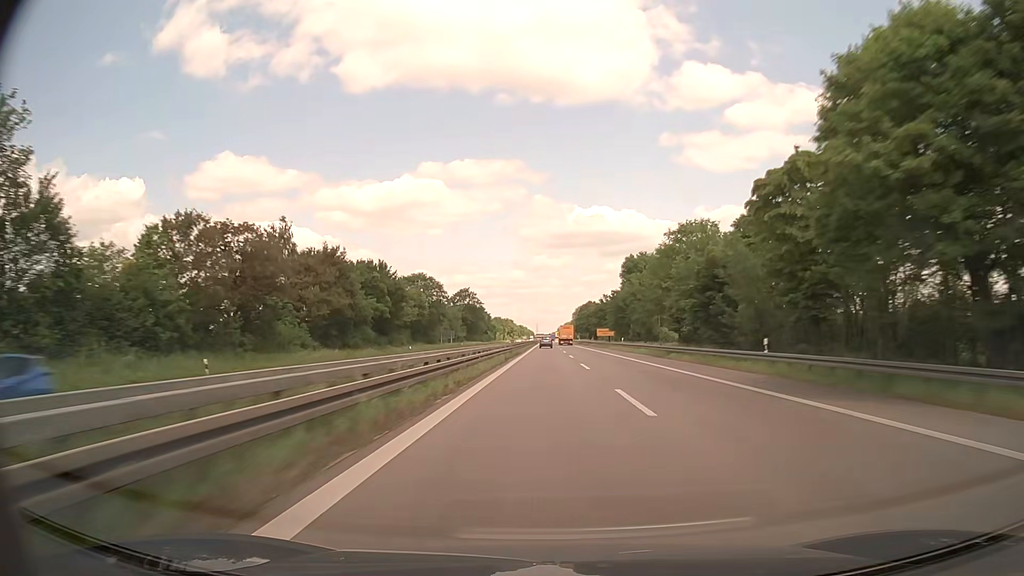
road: trunk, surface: asphalt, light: Day
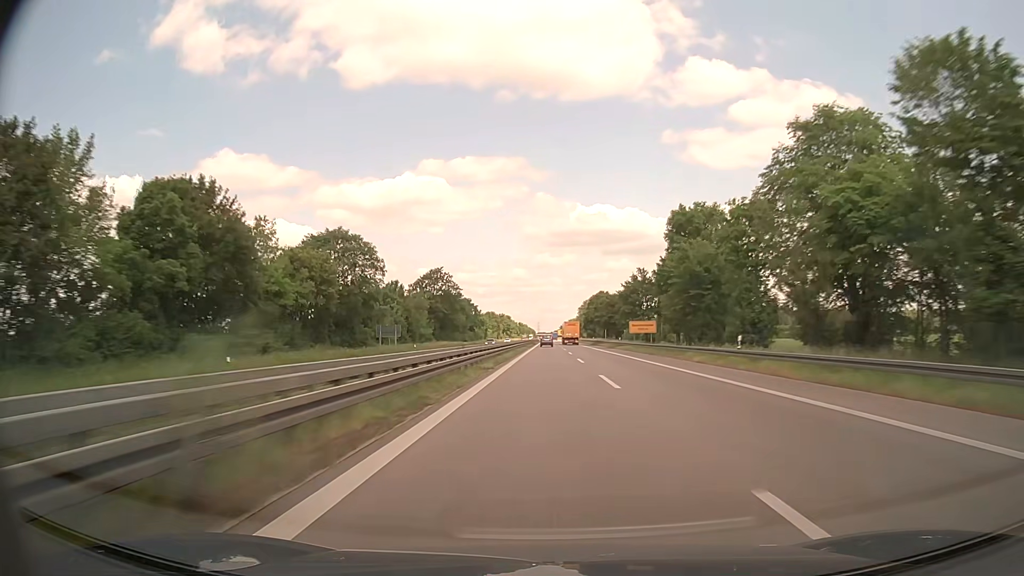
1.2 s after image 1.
(-0.1, +47.6) m; 0°
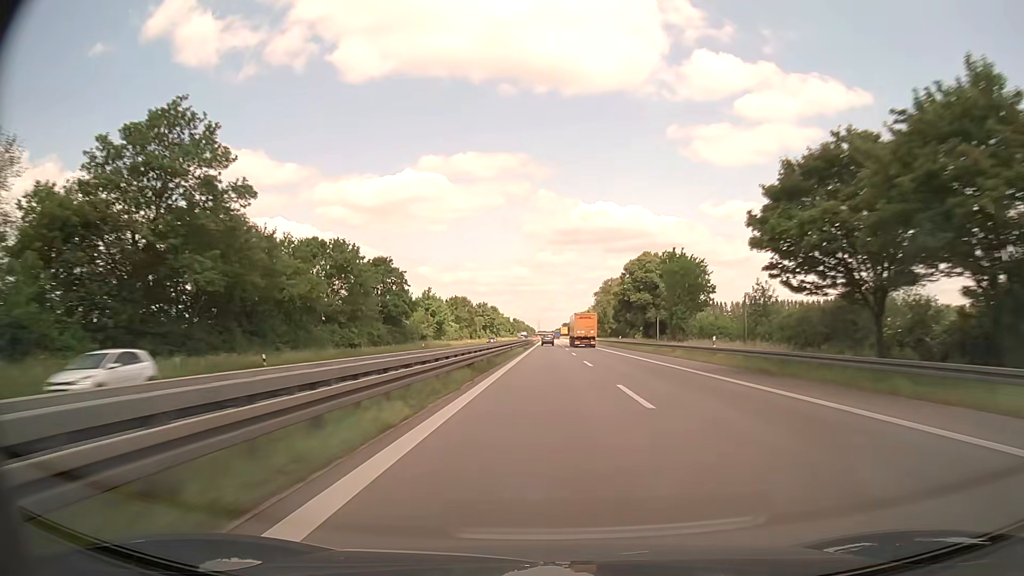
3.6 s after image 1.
(+0.1, +94.7) m; 0°
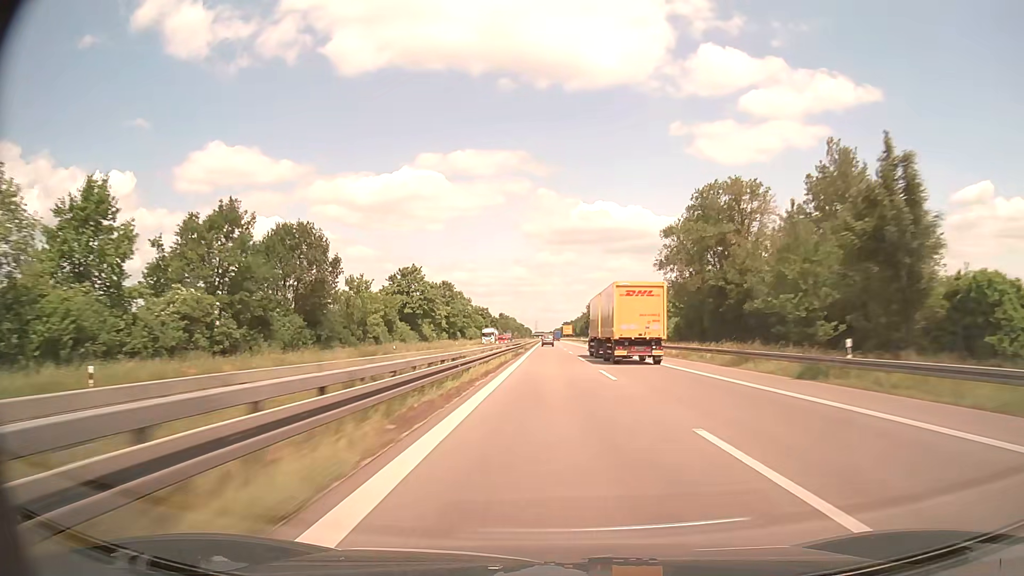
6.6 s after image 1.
(+0.1, +116.2) m; 0°
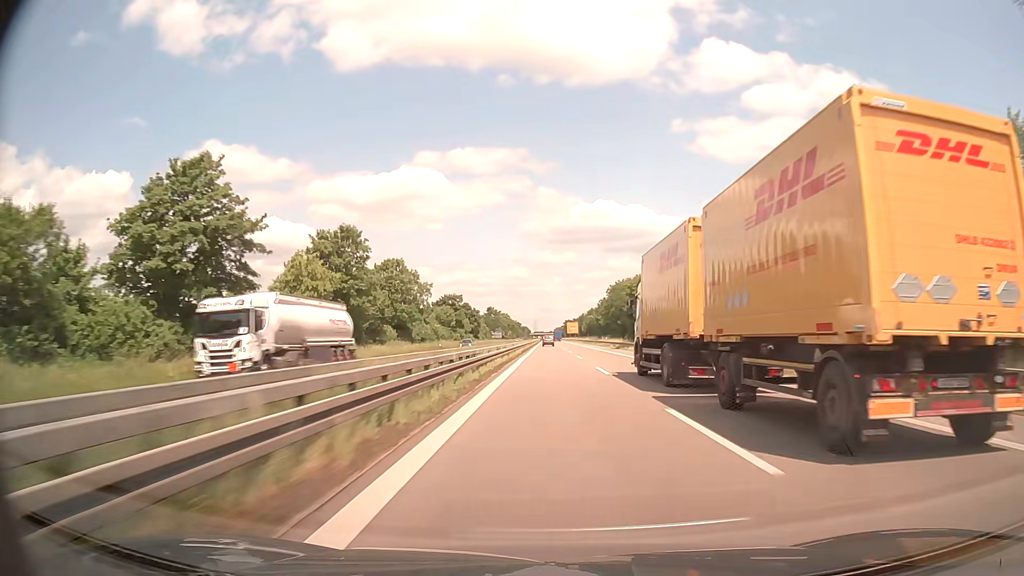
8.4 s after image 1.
(-0.1, +68.8) m; 0°
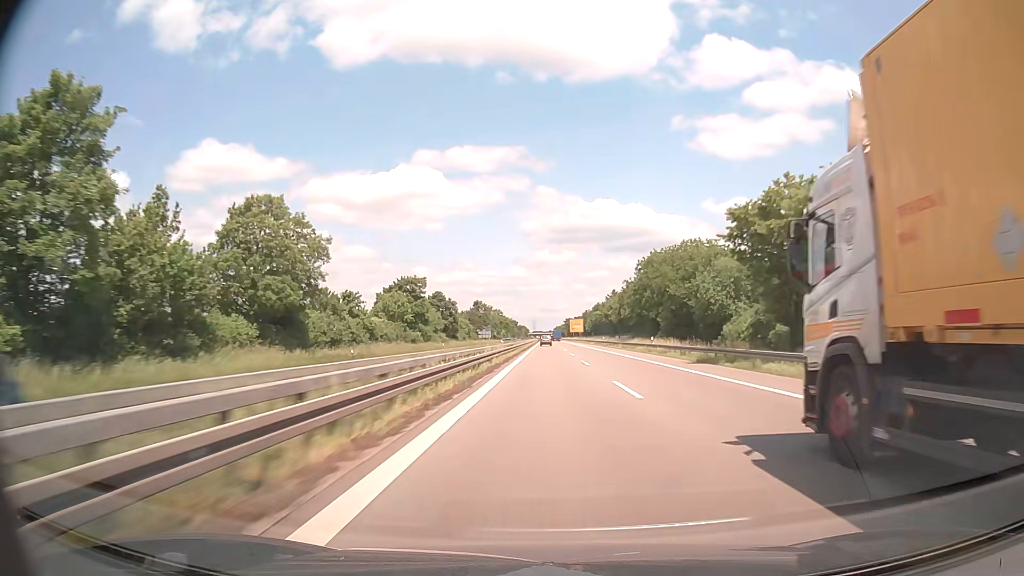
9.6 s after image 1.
(0.0, +45.4) m; 0°
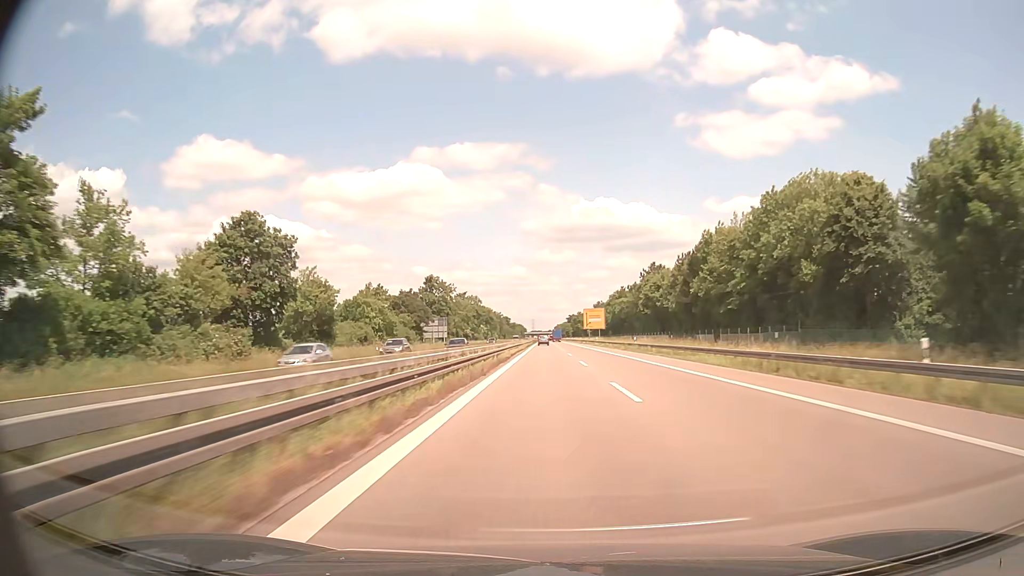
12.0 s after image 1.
(+0.1, +90.3) m; 0°
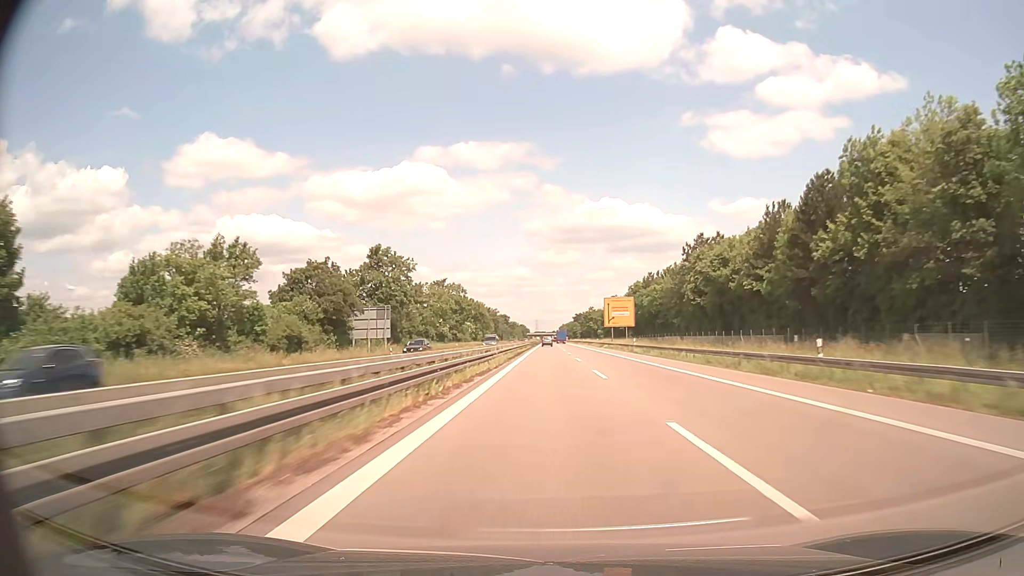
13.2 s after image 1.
(-0.1, +45.1) m; 0°
(0, +10) (0, +20) (0, +30) (0, +40) (0, +50) (0, +60) (0, +70) (0, +80) (0, +90) (0, +100) m
